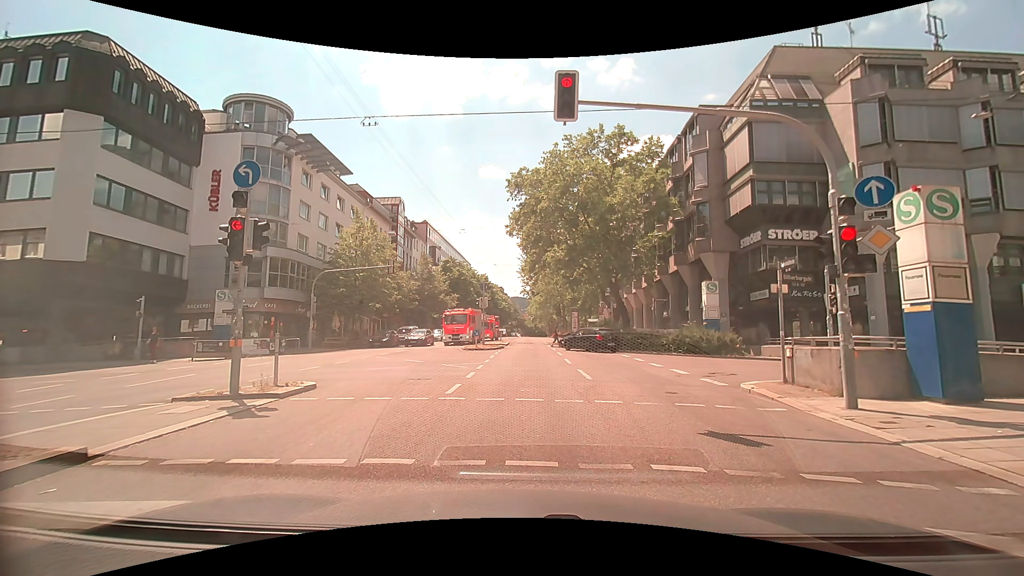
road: secondary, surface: asphalt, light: Day
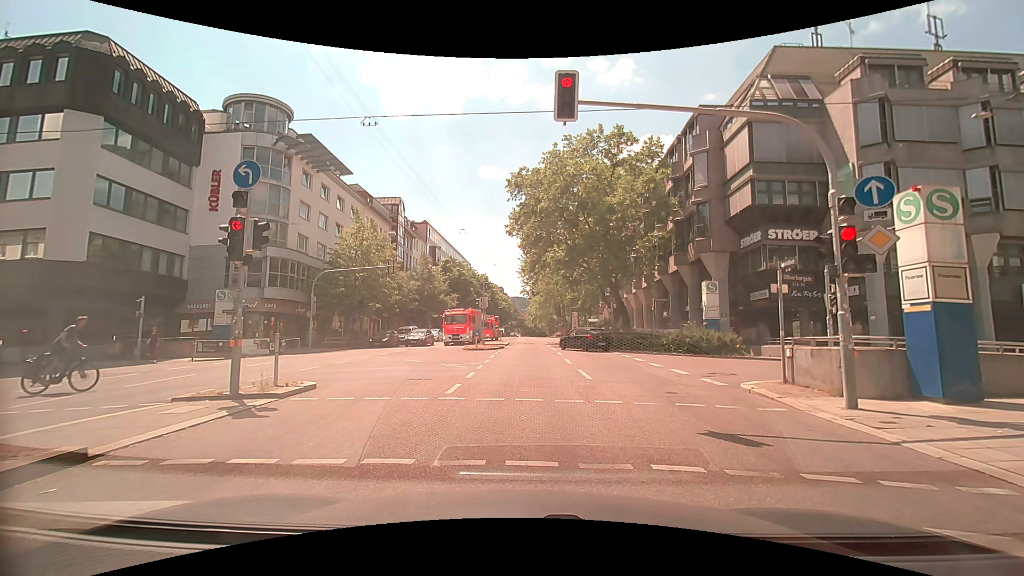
(0.0, 0.0) m; 0°
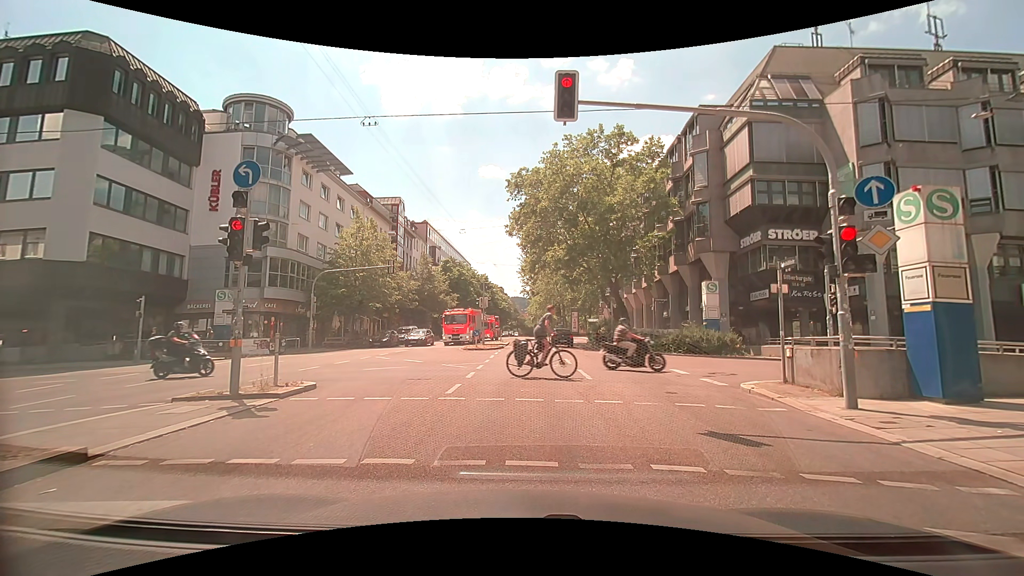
(0.0, 0.0) m; 0°
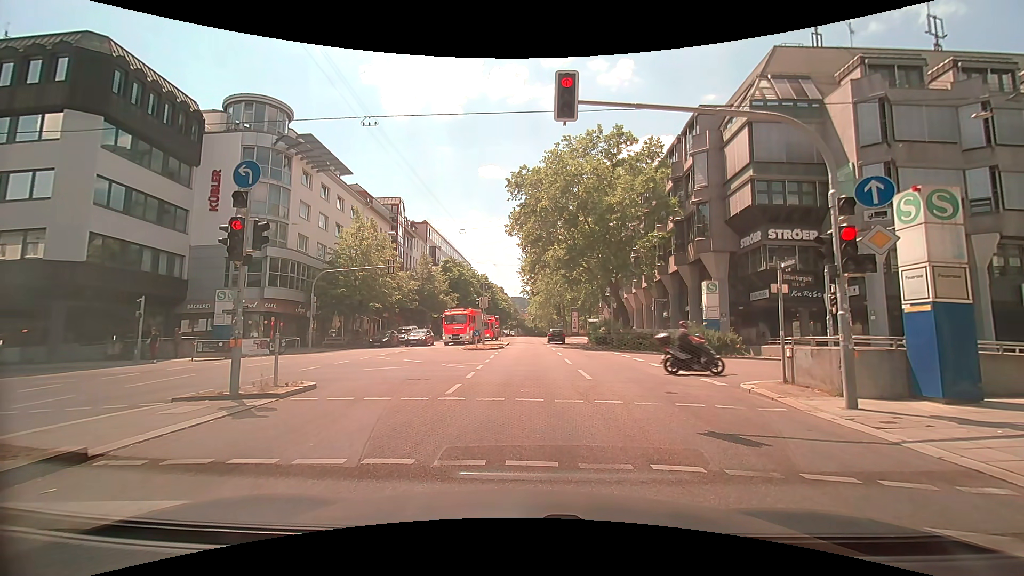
(0.0, 0.0) m; 0°
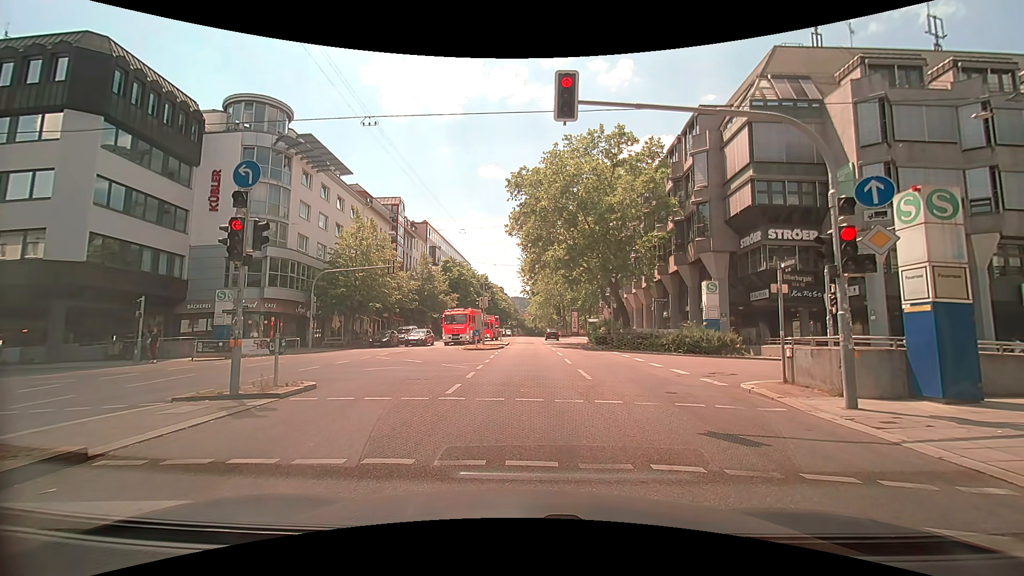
(0.0, 0.0) m; 0°
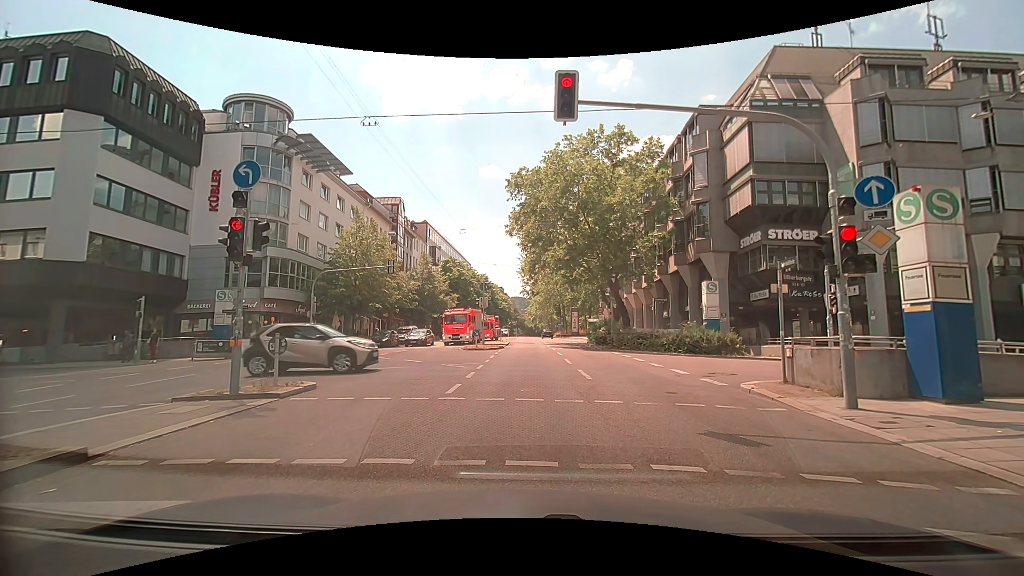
(0.0, 0.0) m; 0°
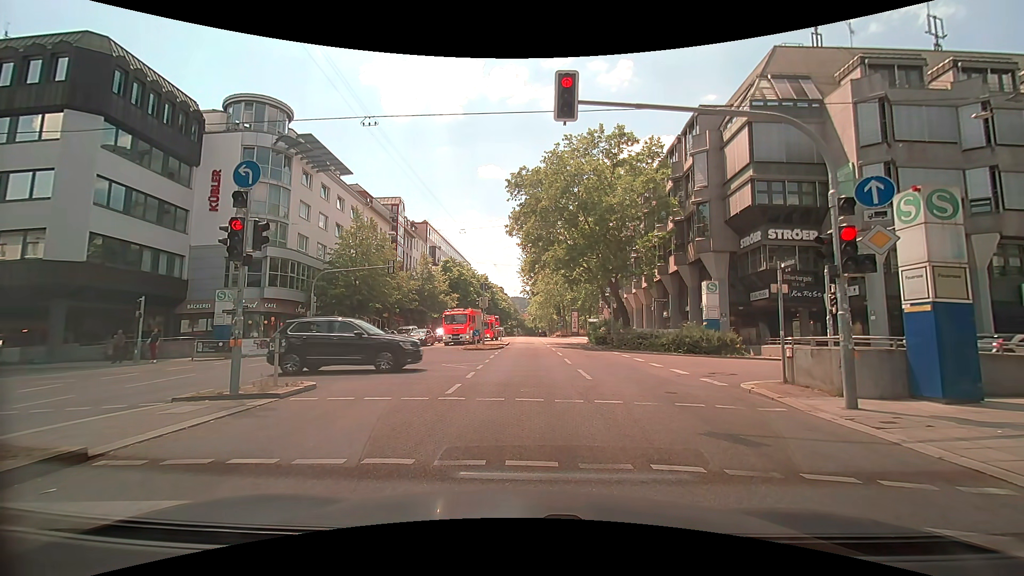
(0.0, 0.0) m; 0°
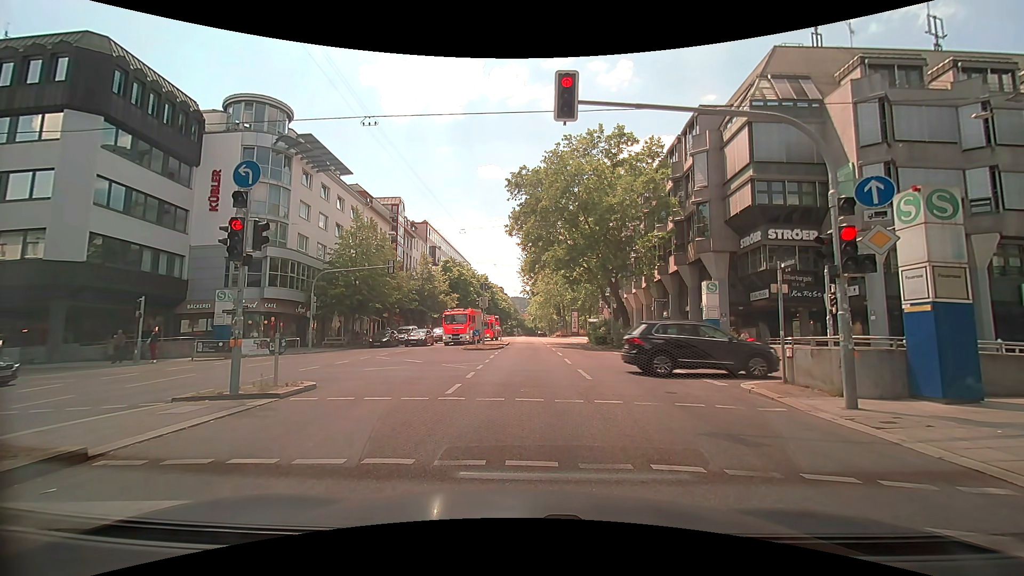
(0.0, 0.0) m; 0°
(0, +10) (0, +20) (-1, +30) (-1, +40) (-1, +50) (-1, +60) (-1, +70) (-2, +80) (-2, +90) (-2, +100) m
